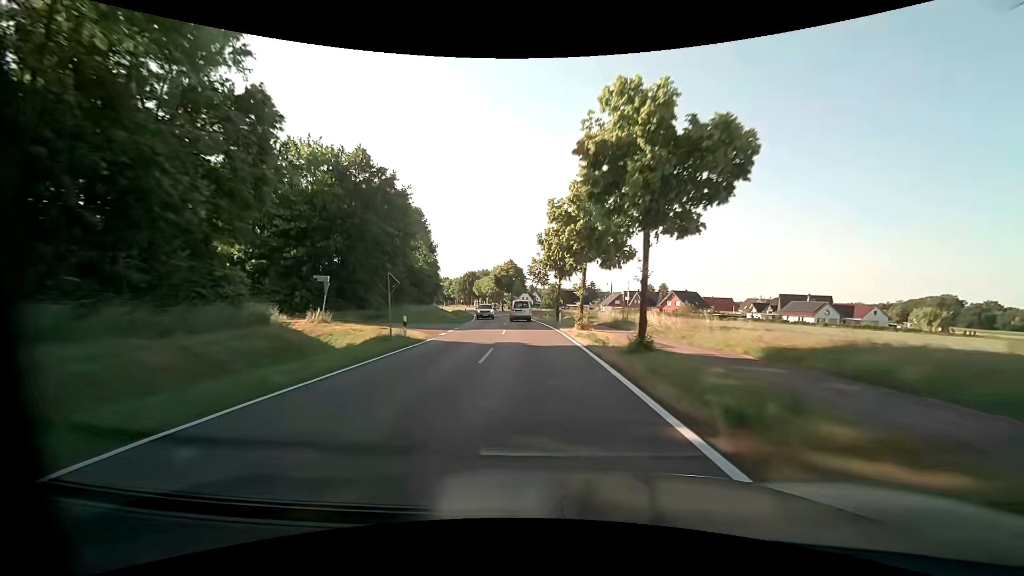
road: tertiary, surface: asphalt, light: Day
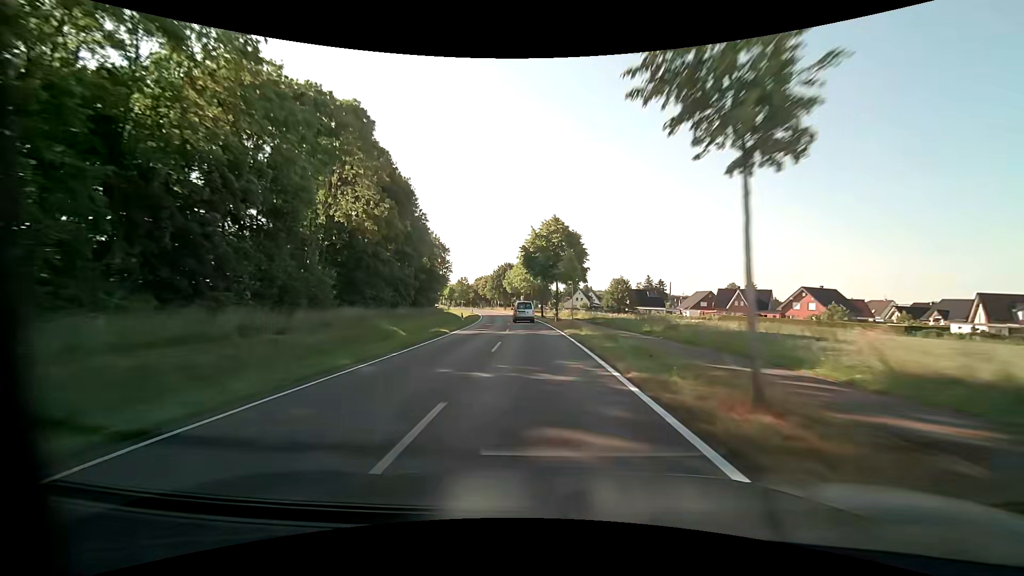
(-2.2, +44.9) m; -6°
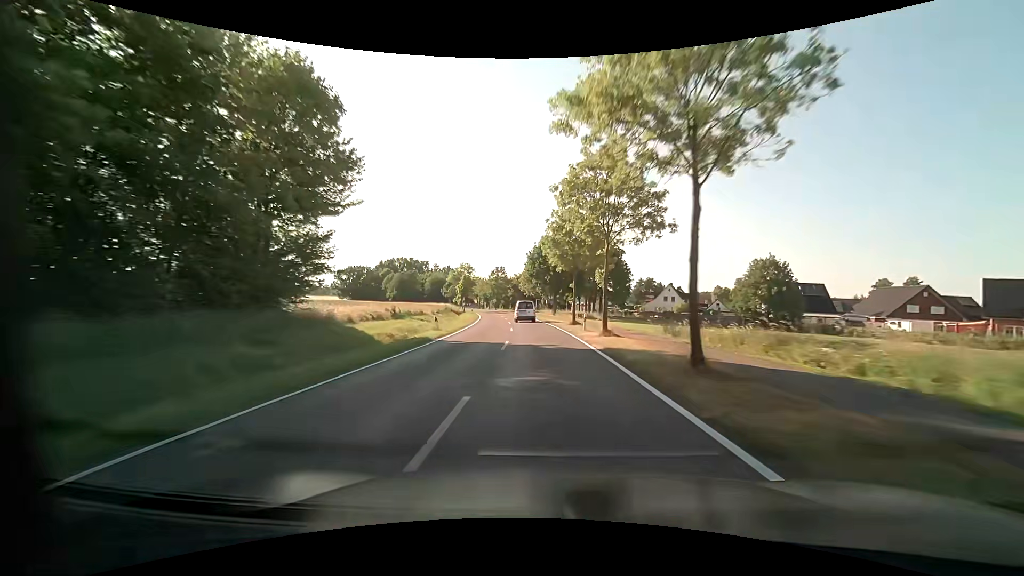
(-3.6, +59.6) m; -7°
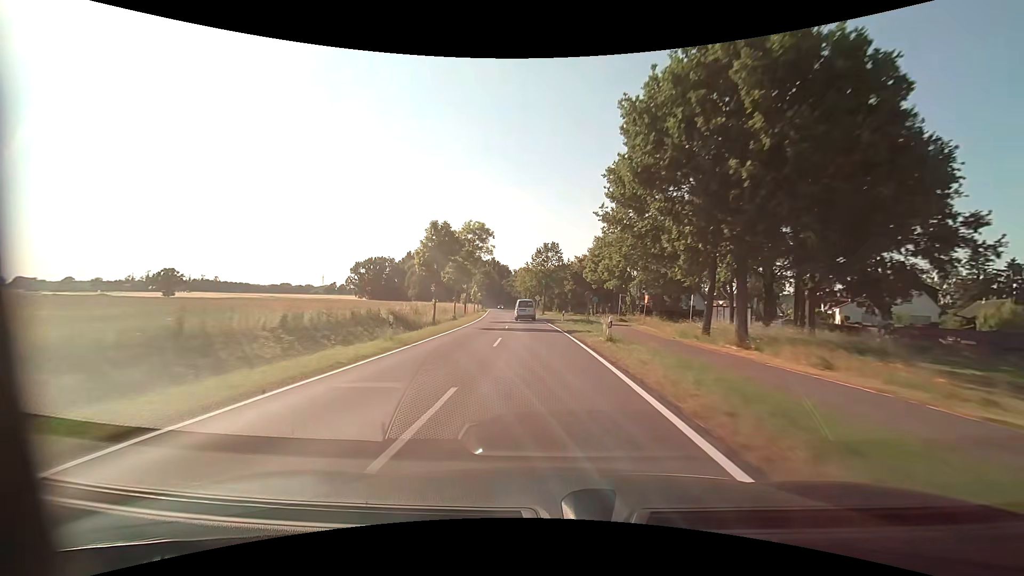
(-3.2, +59.4) m; -7°
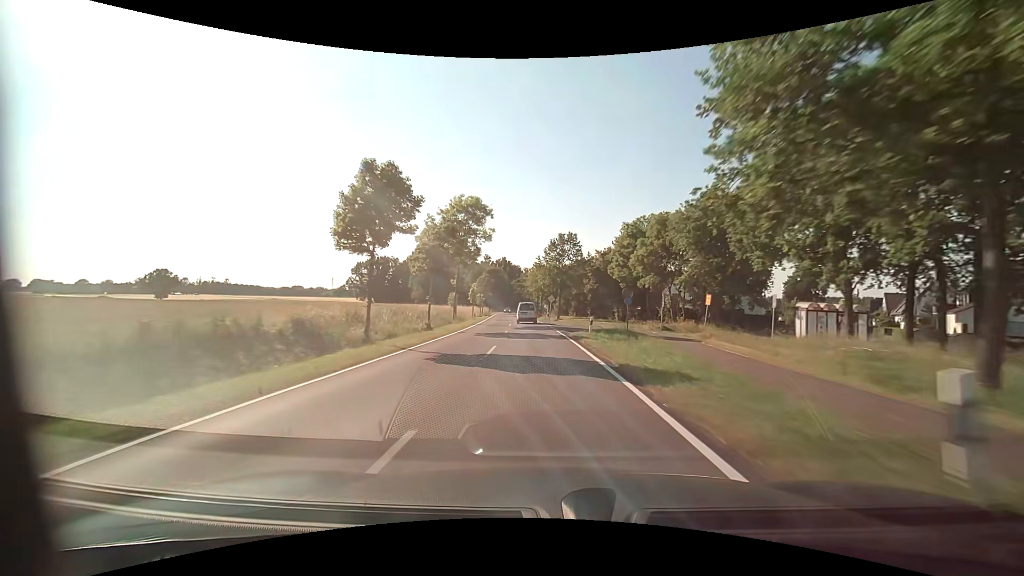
(-0.2, +14.8) m; -2°
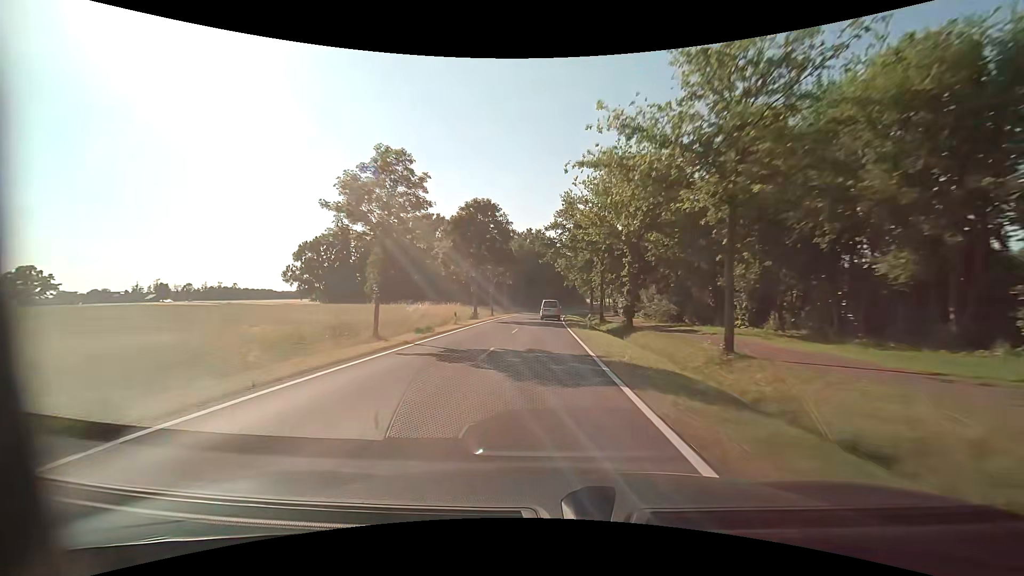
(-3.5, +74.0) m; -4°
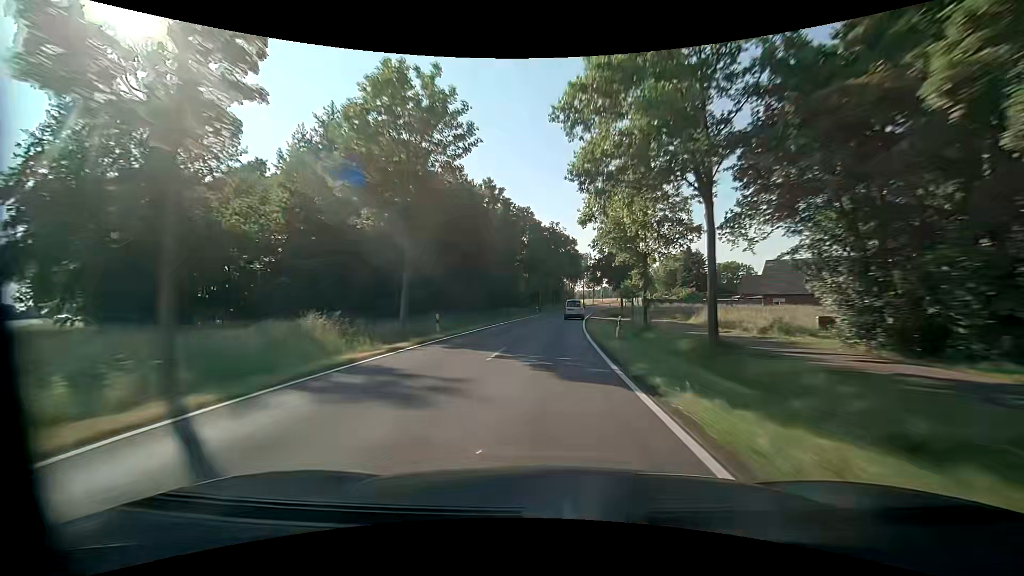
(+0.8, +59.7) m; +2°
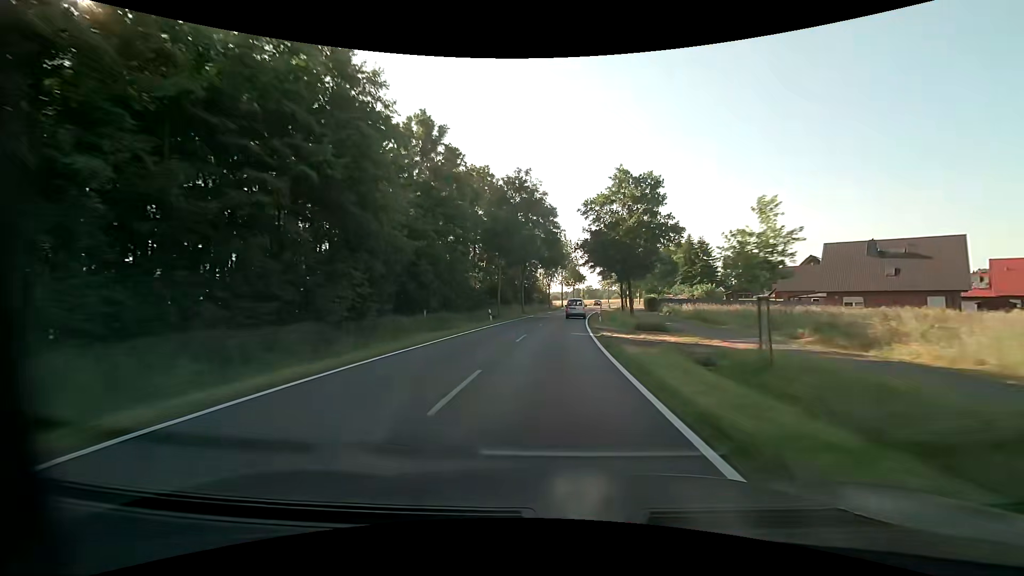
(+1.1, +30.0) m; +4°
(0, +10) (0, +20) (+1, +30) (+2, +40) (+3, +50) (+4, +60) (+5, +70) (+6, +80) (+8, +90) (+10, +99) m
